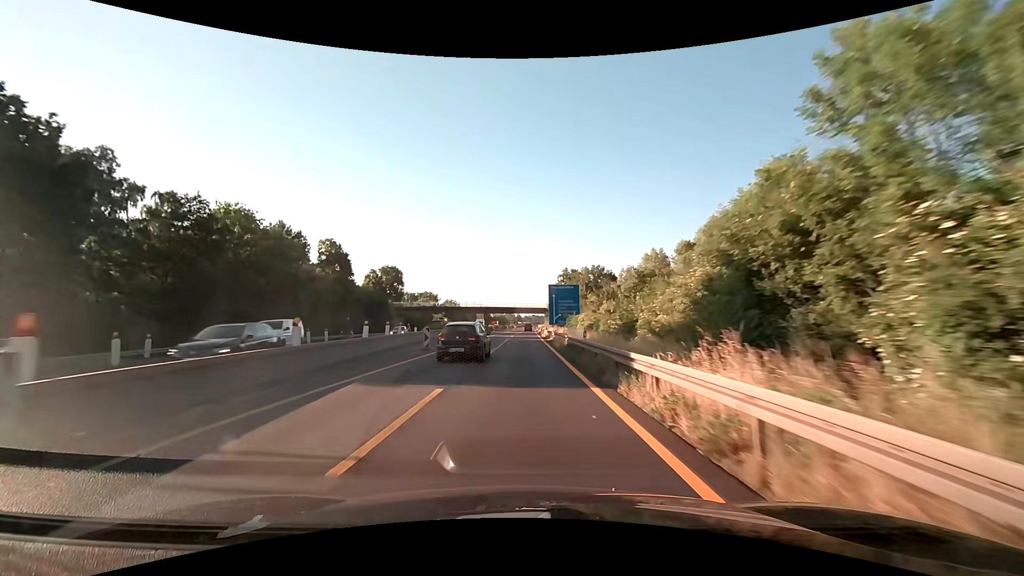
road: motorway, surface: asphalt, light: Day
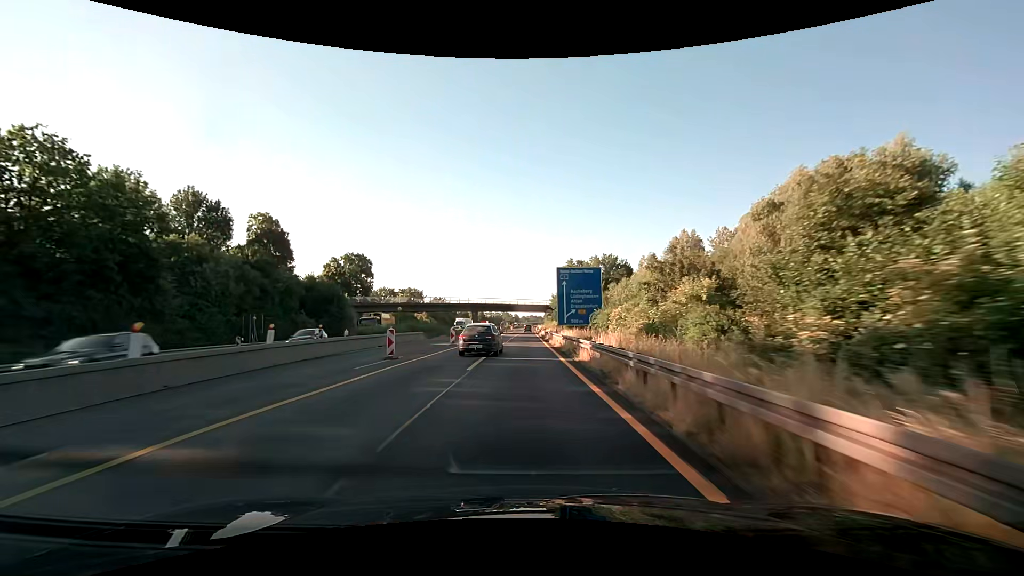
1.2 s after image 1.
(+0.1, +25.0) m; 0°
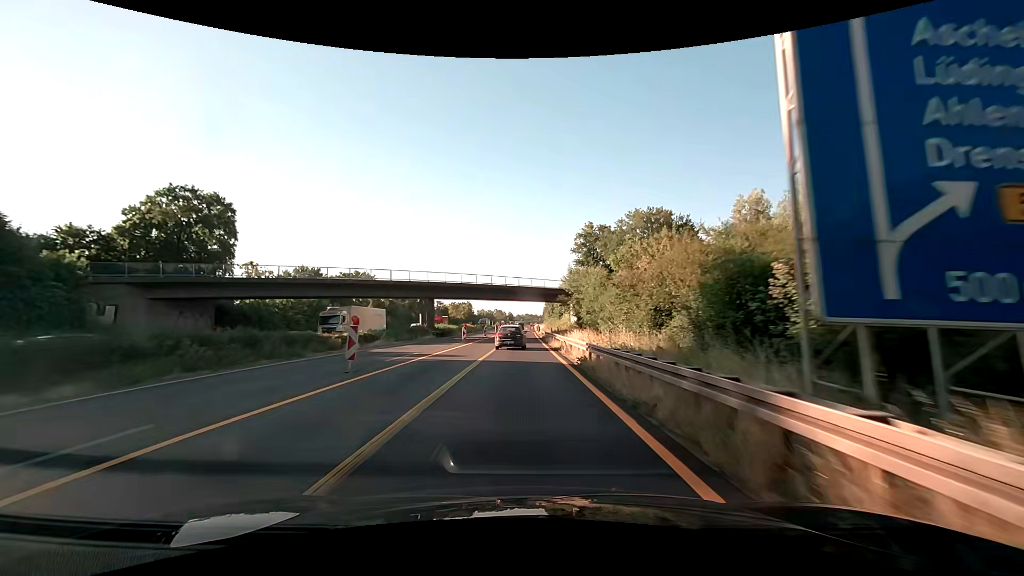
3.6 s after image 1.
(+0.2, +50.1) m; +1°
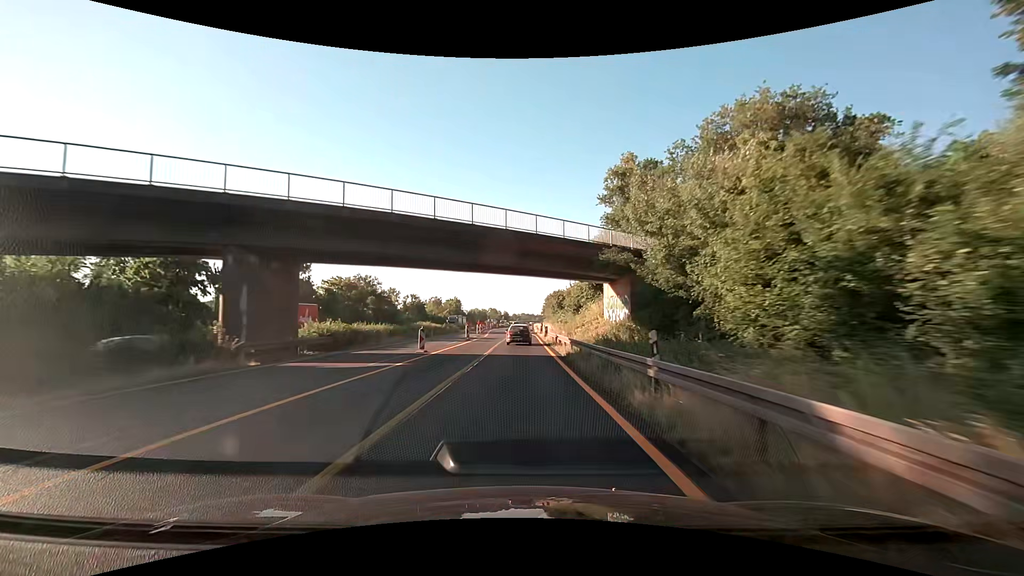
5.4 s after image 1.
(+0.1, +37.7) m; 0°
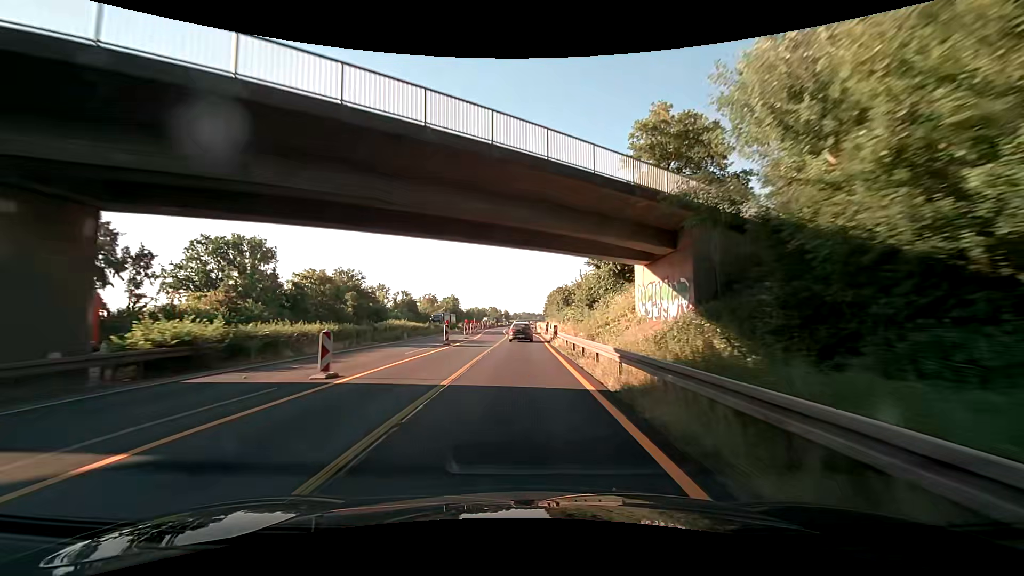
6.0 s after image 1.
(0.0, +12.6) m; 0°
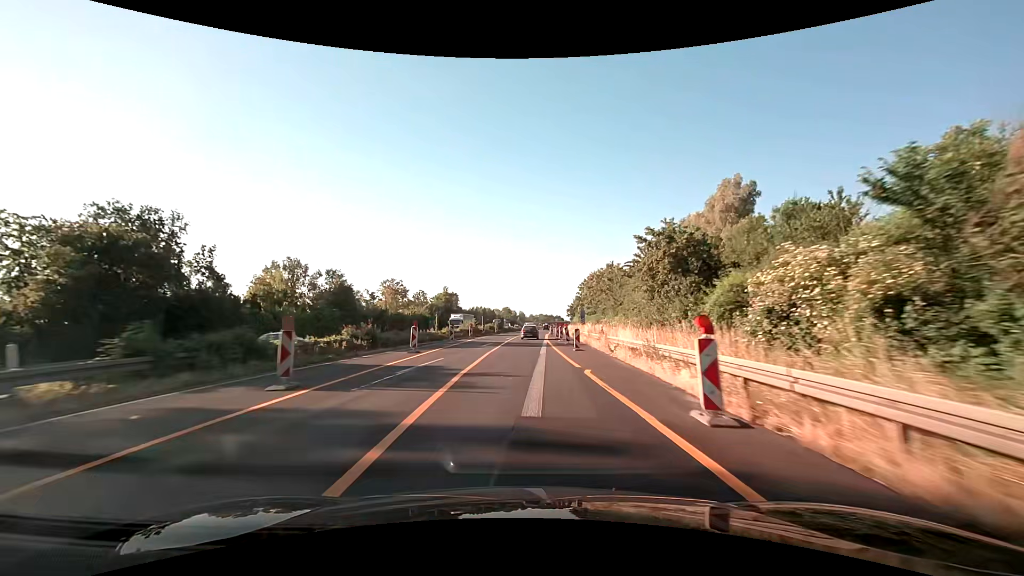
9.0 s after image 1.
(-0.7, +62.6) m; -2°
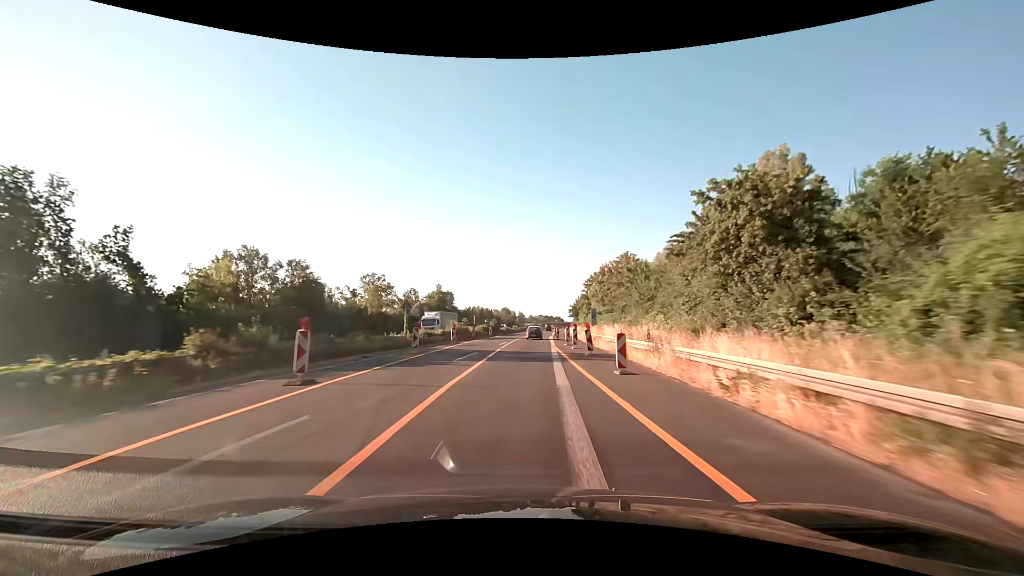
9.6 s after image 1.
(0.0, +12.5) m; 0°
